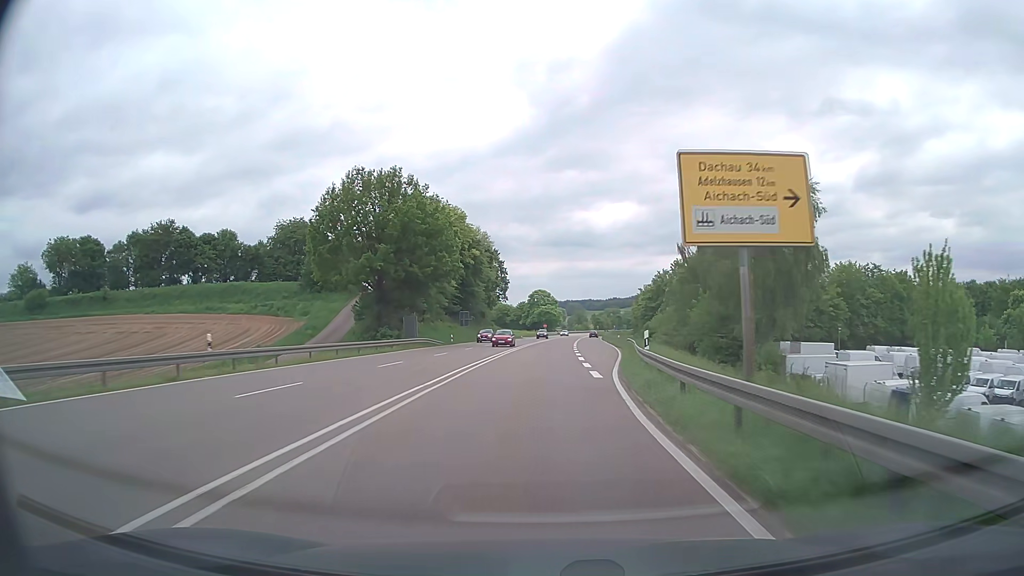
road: trunk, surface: asphalt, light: Day
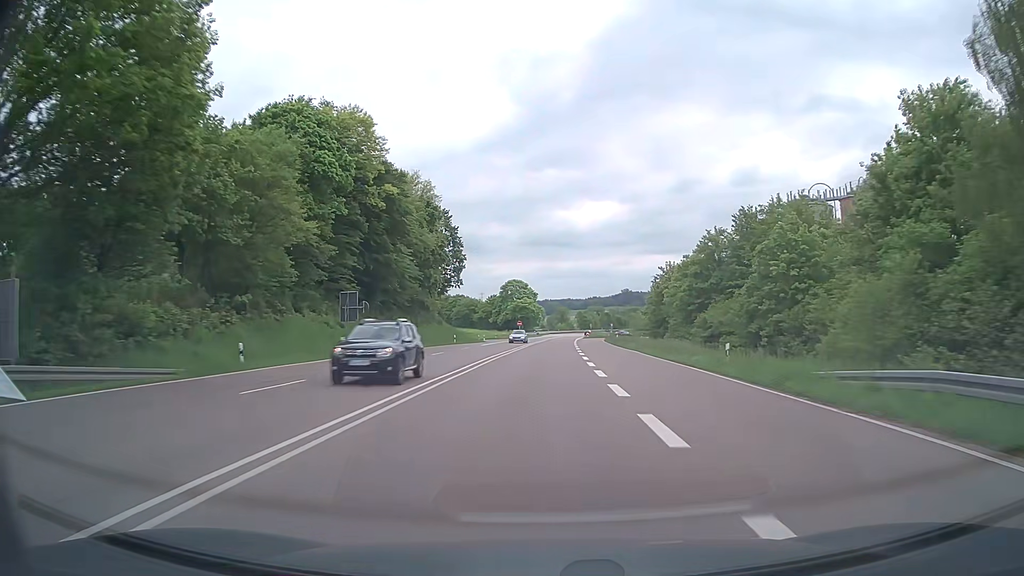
(+0.8, +47.4) m; +2°
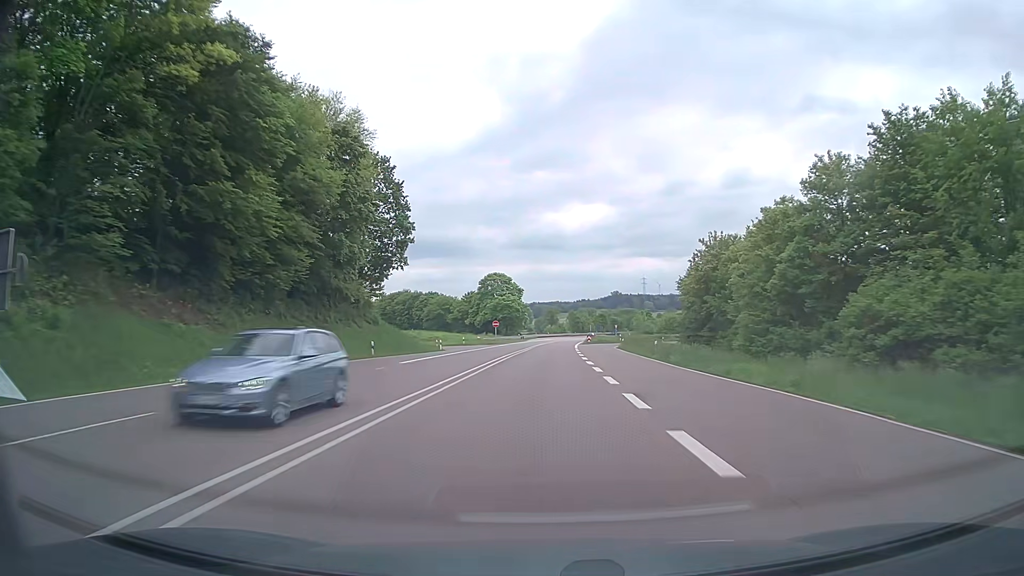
(+0.2, +31.6) m; +1°
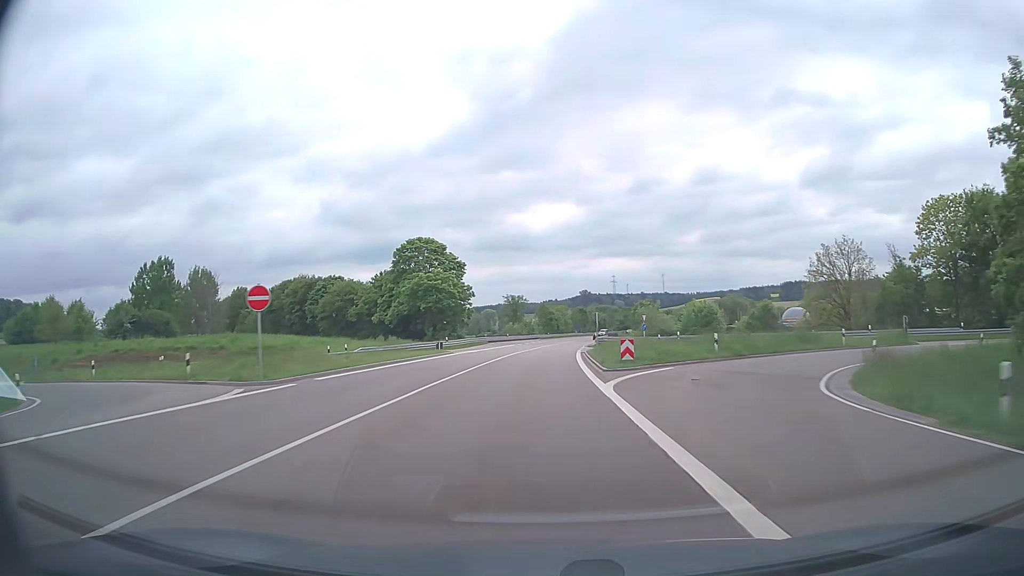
(+1.5, +63.1) m; +3°
(0, +10) (0, +20) (0, +30) (+1, +40) (+1, +50) (+2, +60) (+2, +70) (+3, +80) (+4, +90) (+5, +100) m
